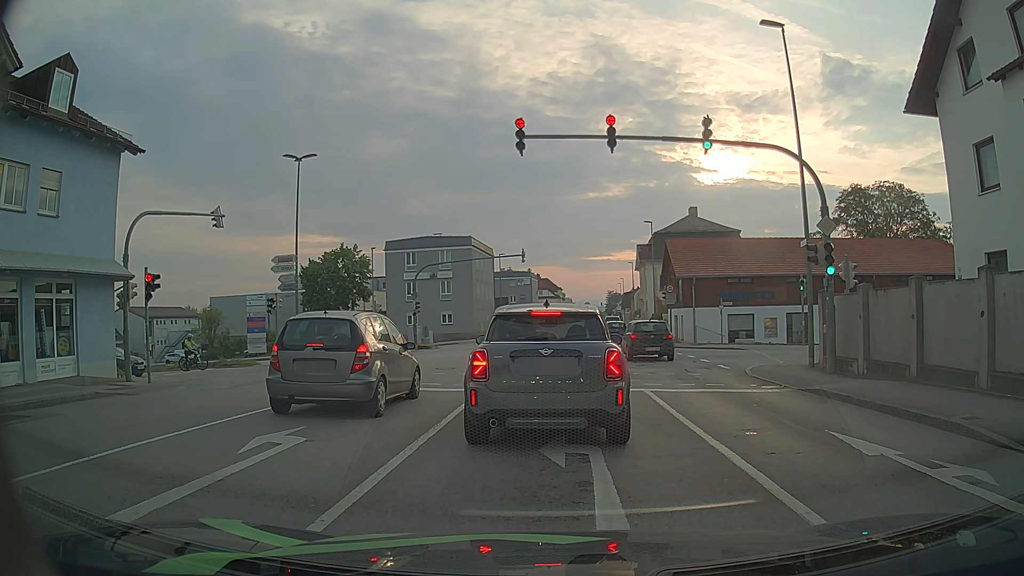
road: tertiary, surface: asphalt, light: Day
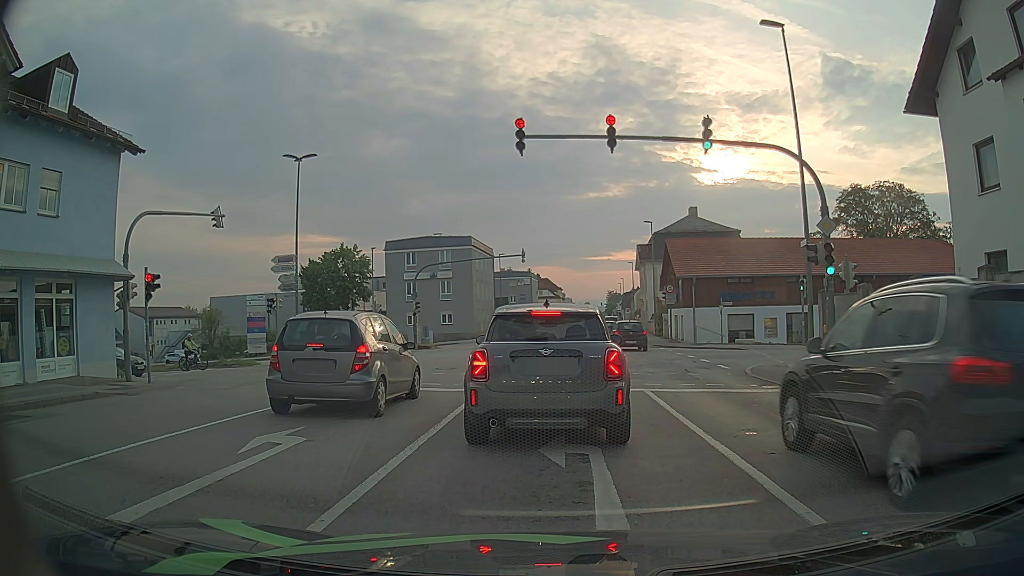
(0.0, 0.0) m; 0°
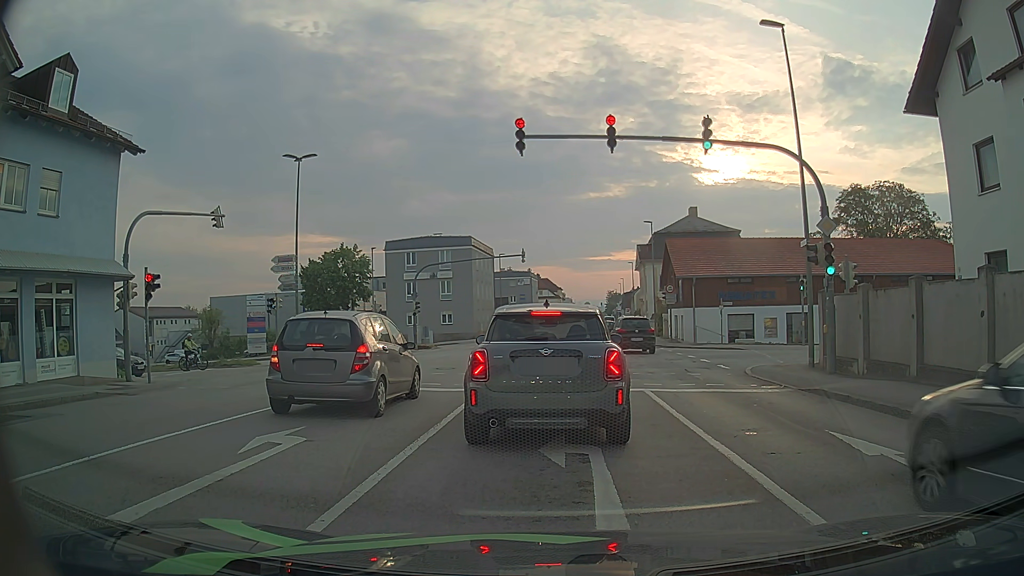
(0.0, 0.0) m; 0°
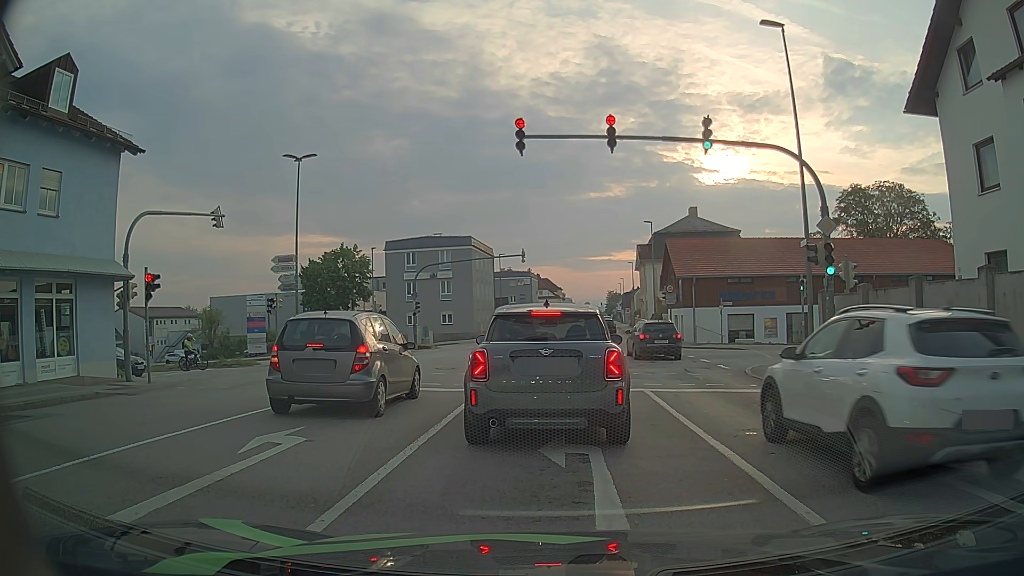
(0.0, 0.0) m; 0°
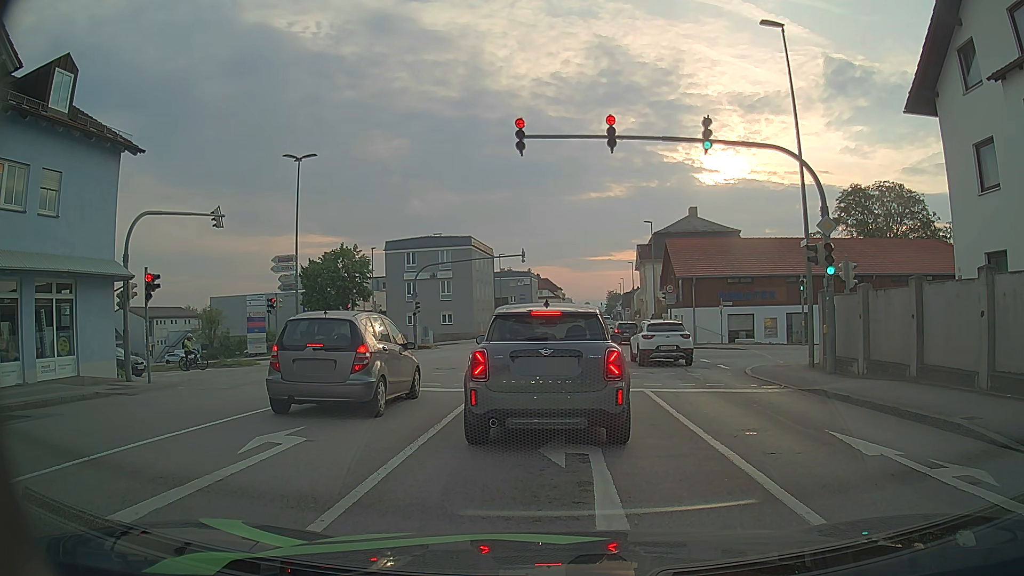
(0.0, 0.0) m; 0°
(0, +10) (0, +20) (-1, +30) (-7, +38) (-17, +40) (-27, +40) (-37, +39) (-47, +39) (-57, +39) (-67, +39) m
